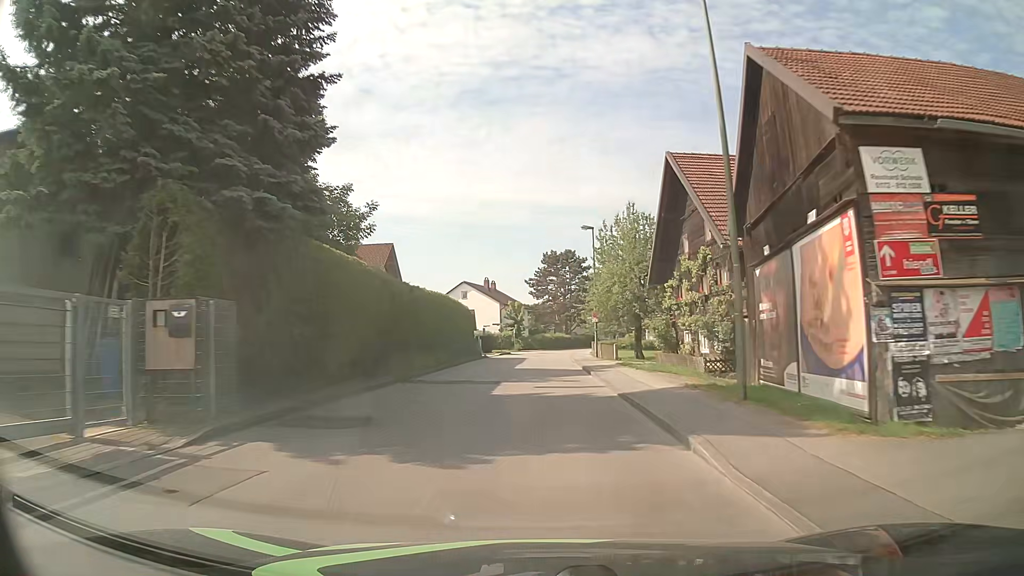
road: unclassified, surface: asphalt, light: Day
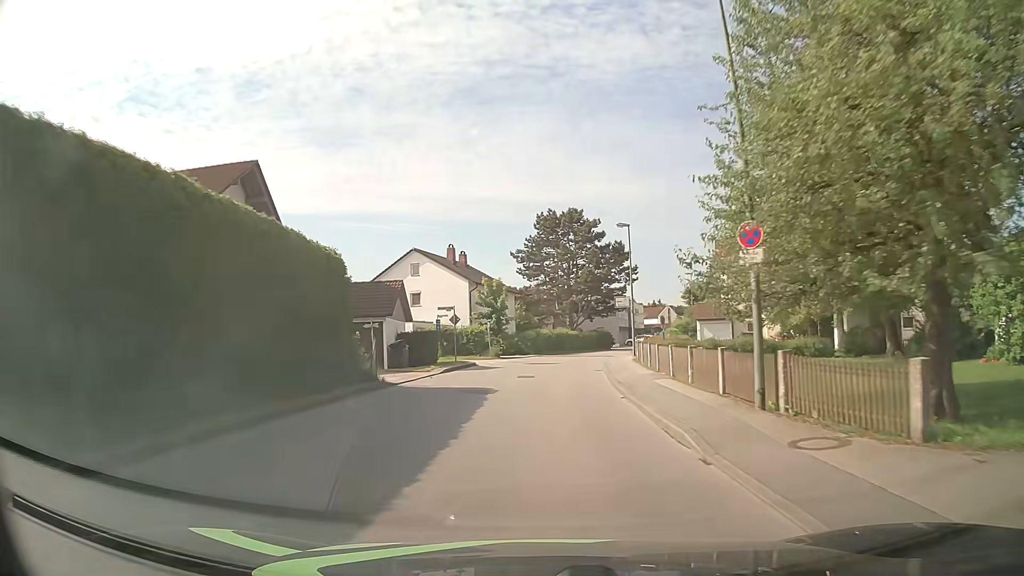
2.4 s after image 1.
(0.0, +31.8) m; 0°
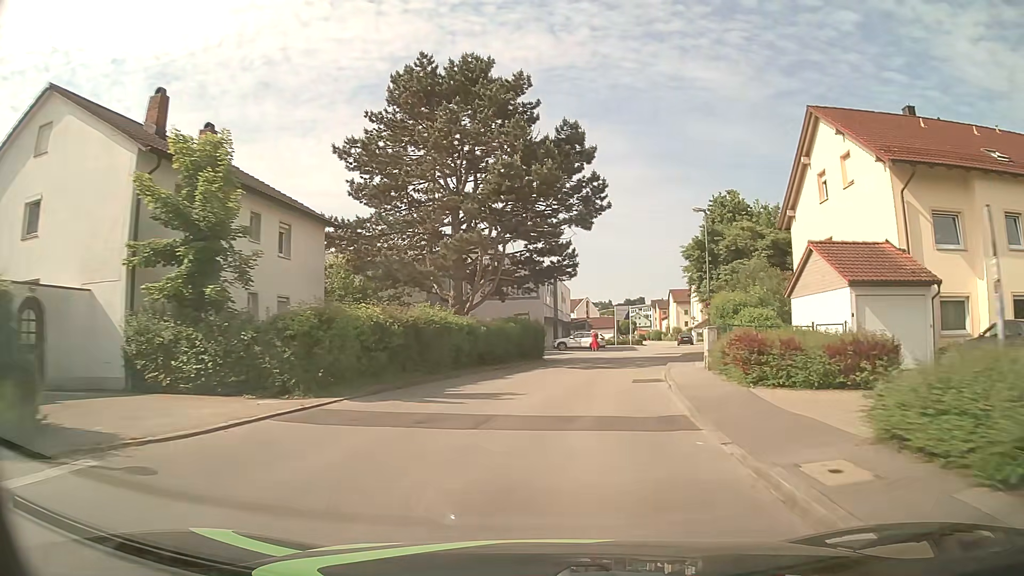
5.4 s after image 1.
(+1.8, +39.3) m; +9°
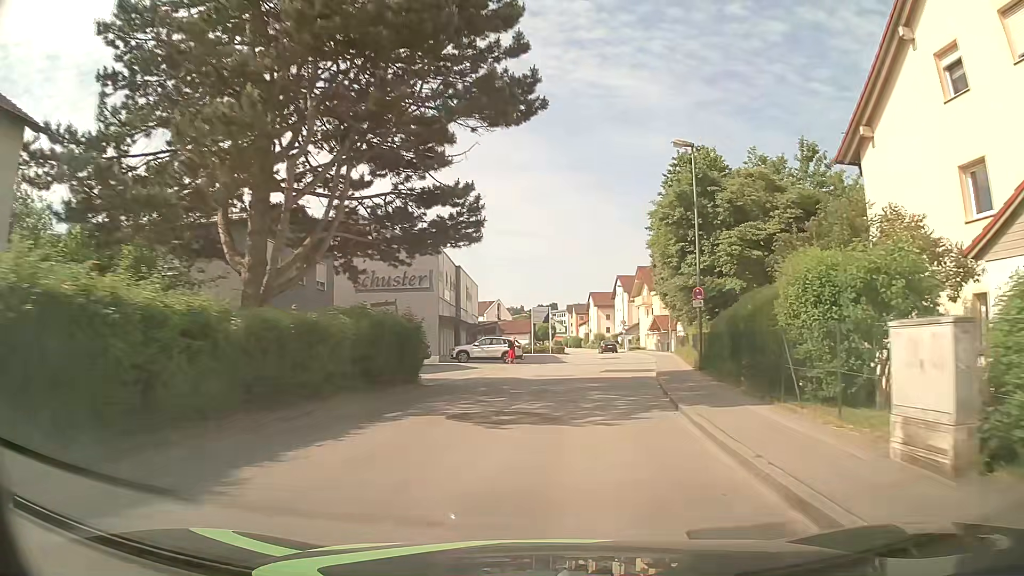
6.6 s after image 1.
(+0.8, +15.0) m; +7°
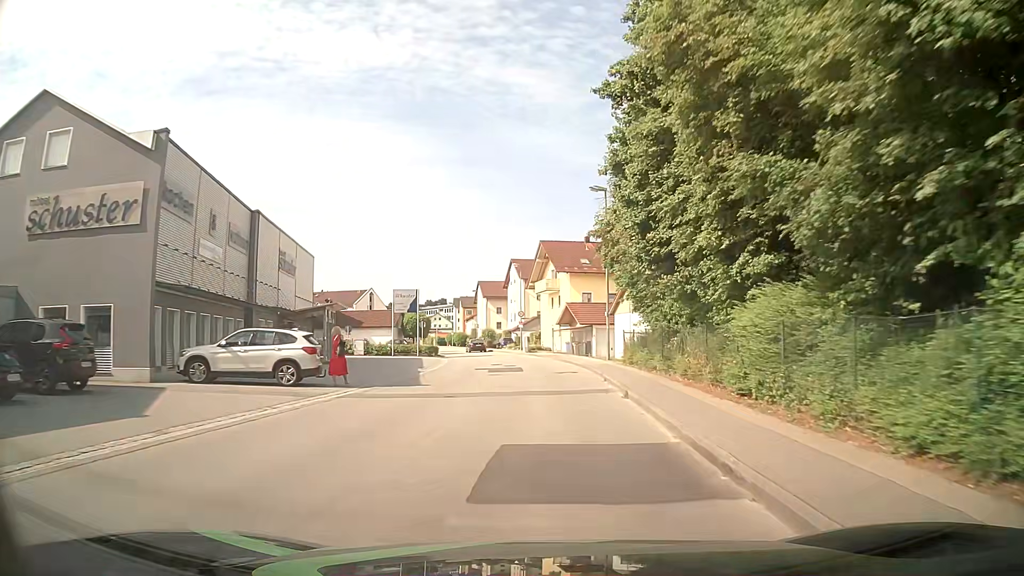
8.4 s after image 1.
(+1.9, +21.9) m; +9°
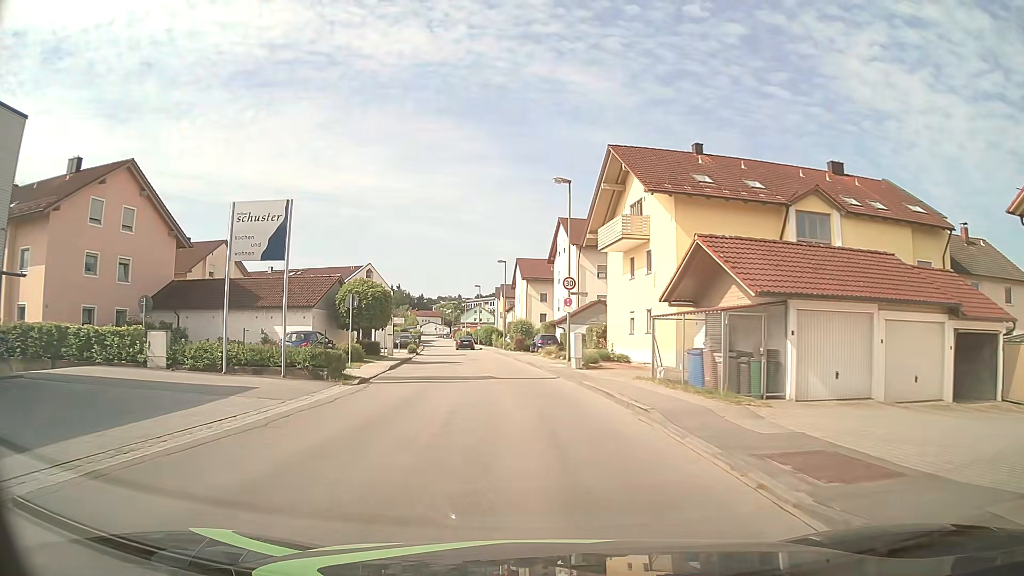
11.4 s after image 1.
(-0.1, +33.7) m; -5°
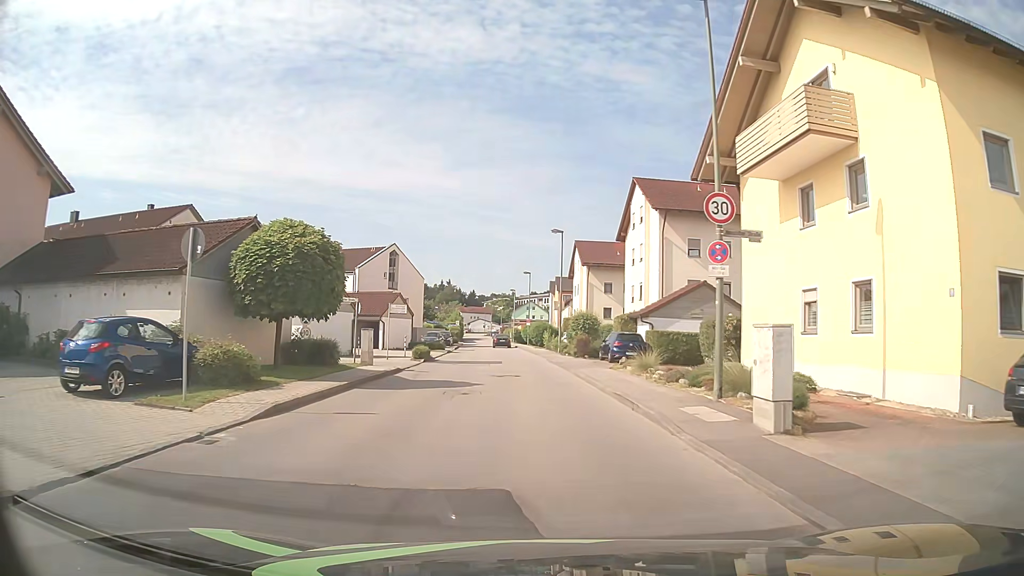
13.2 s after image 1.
(-0.6, +17.2) m; -4°
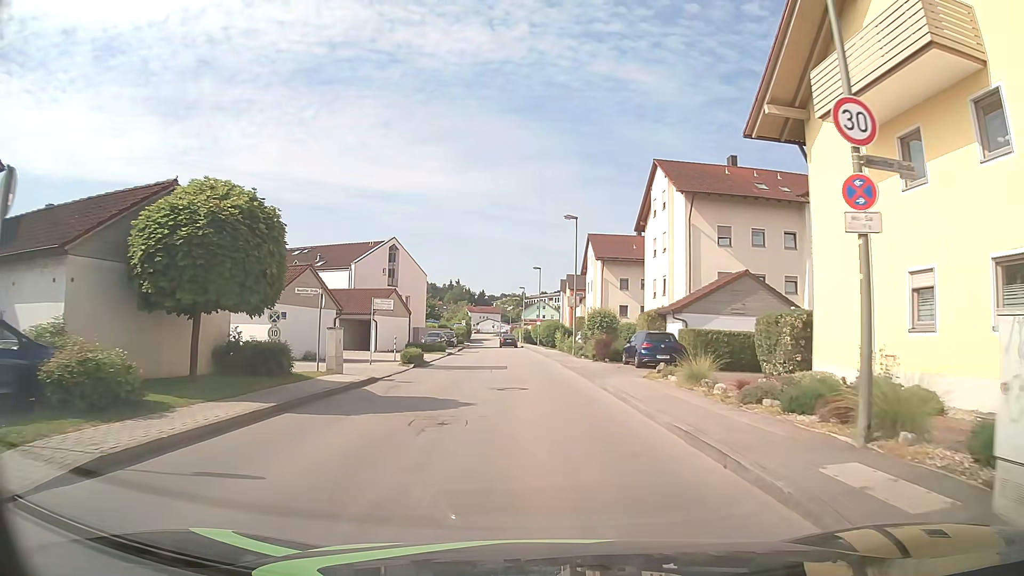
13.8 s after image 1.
(0.0, +5.3) m; -1°
(0, +10) (0, +20) (0, +30) (0, +40) (-1, +50) (-1, +60) (-2, +70) (-3, +80) (-3, +90) (-4, +100) m
